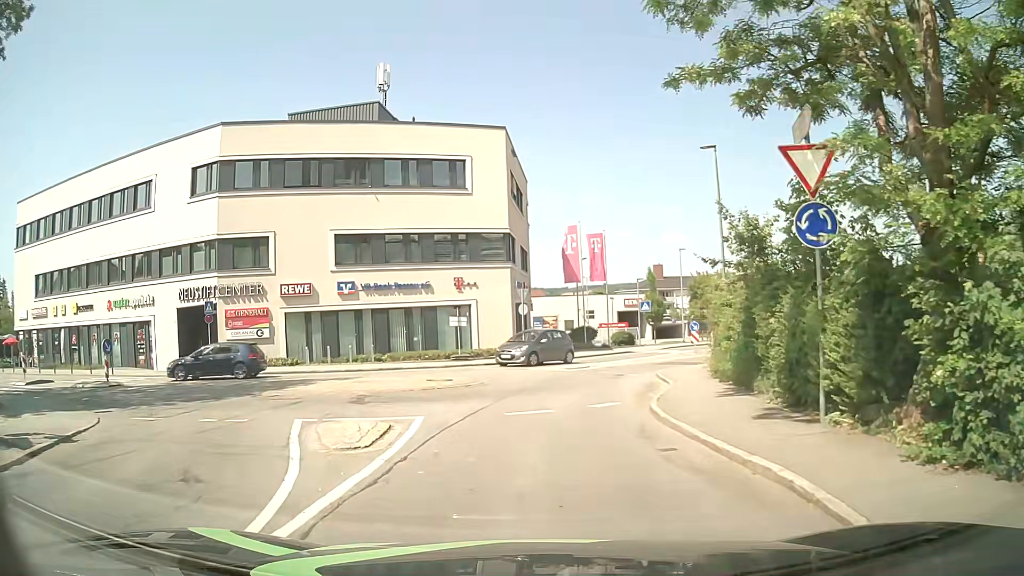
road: tertiary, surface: asphalt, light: Day
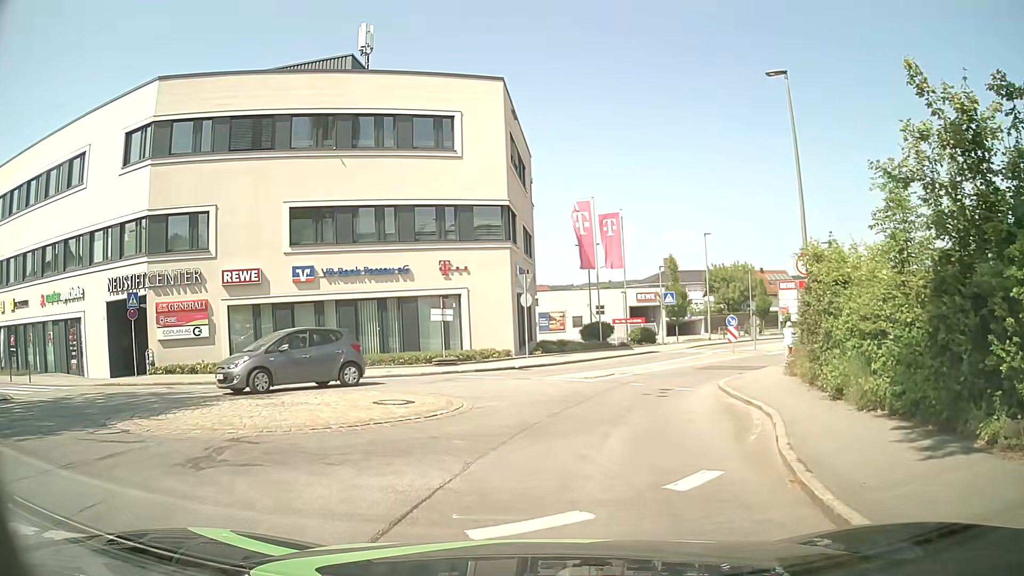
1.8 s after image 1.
(0.0, +7.1) m; -1°
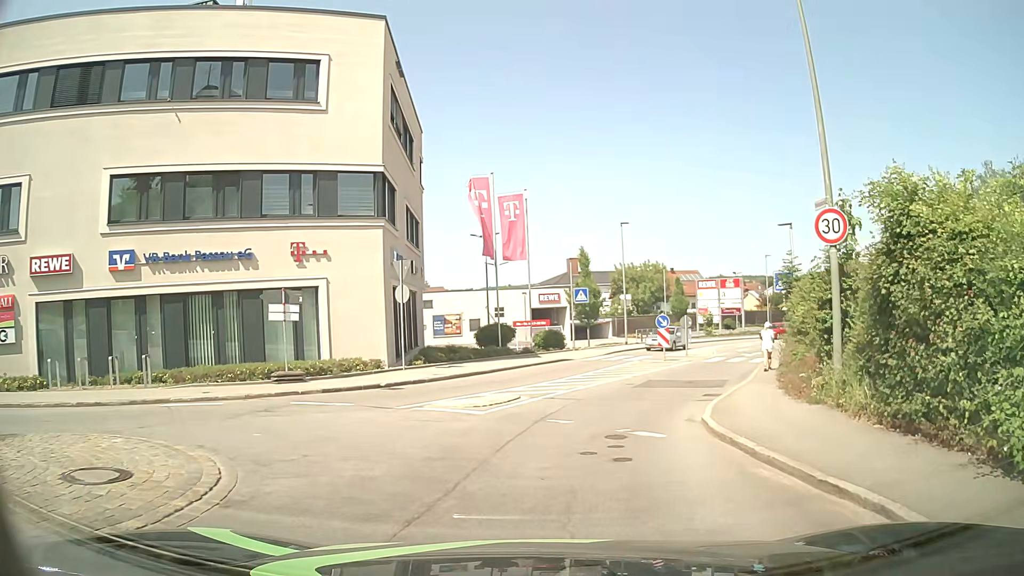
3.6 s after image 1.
(+0.5, +6.8) m; +10°
